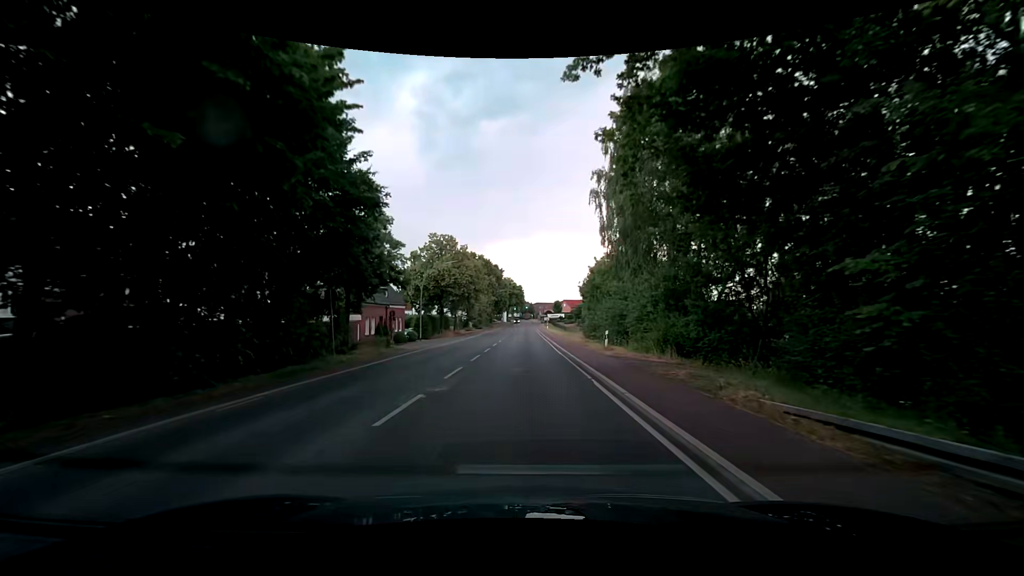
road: secondary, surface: asphalt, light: Day
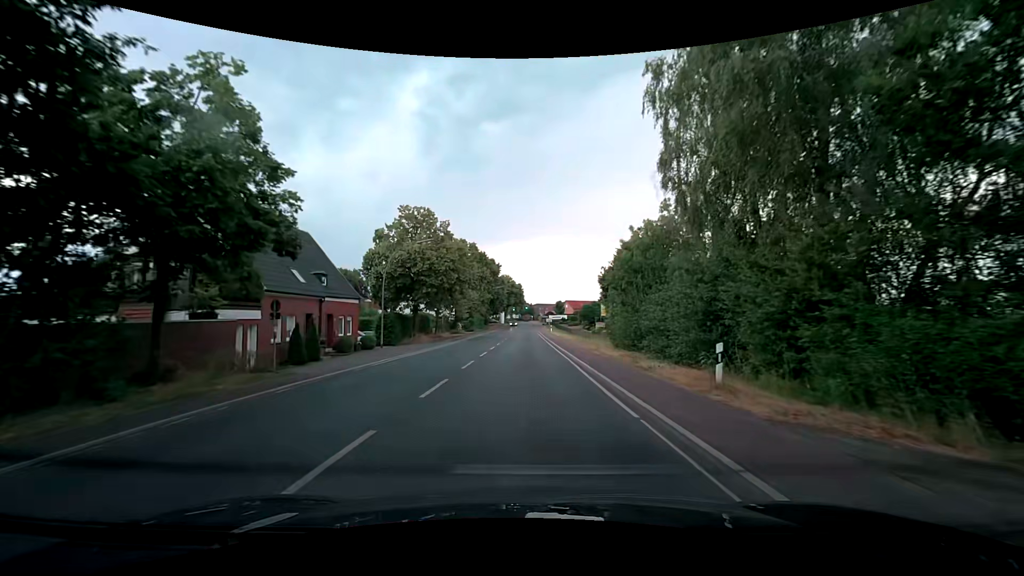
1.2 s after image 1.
(0.0, +15.2) m; 0°
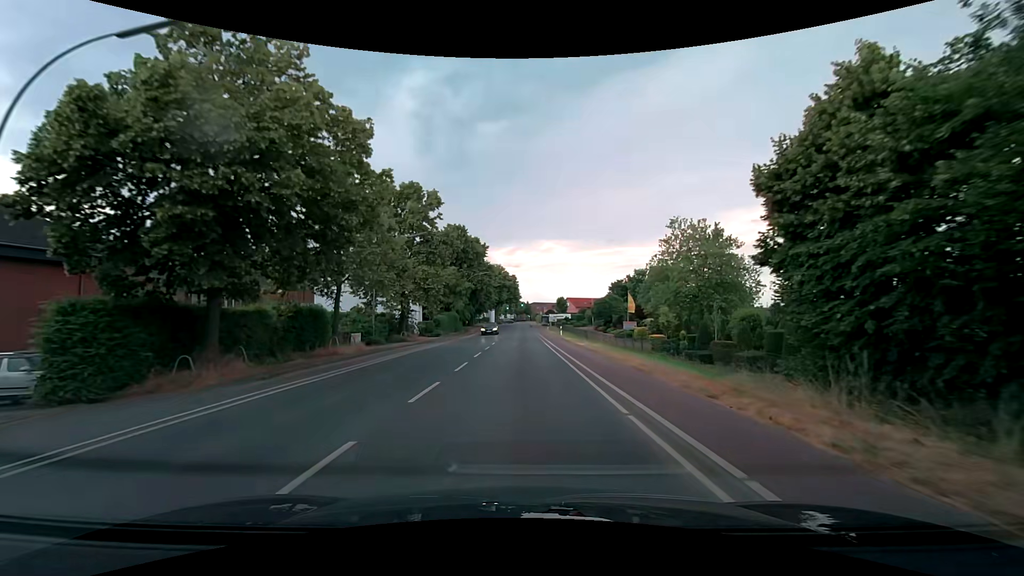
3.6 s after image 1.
(+0.5, +30.4) m; +1°
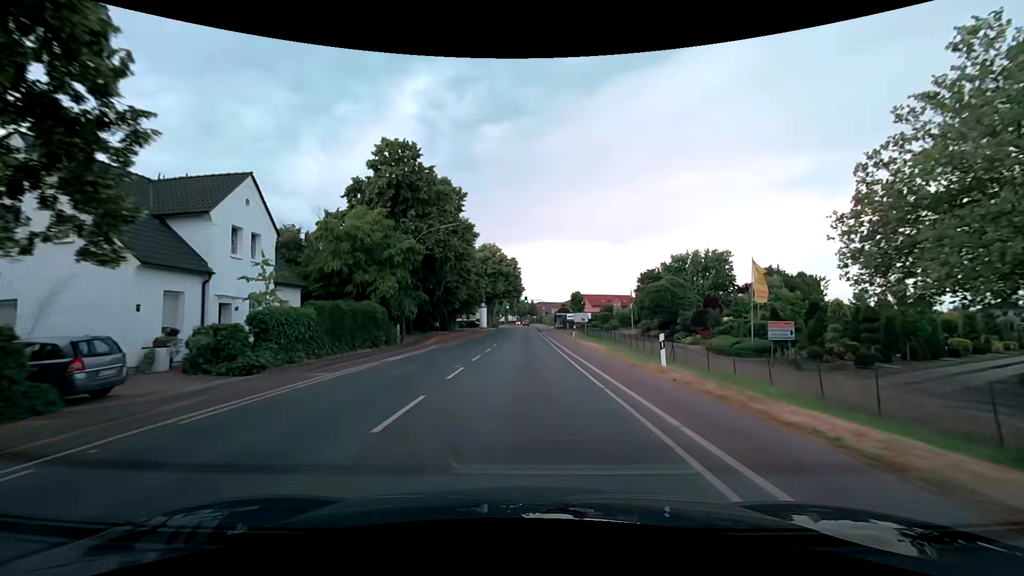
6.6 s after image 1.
(-0.2, +38.0) m; 0°
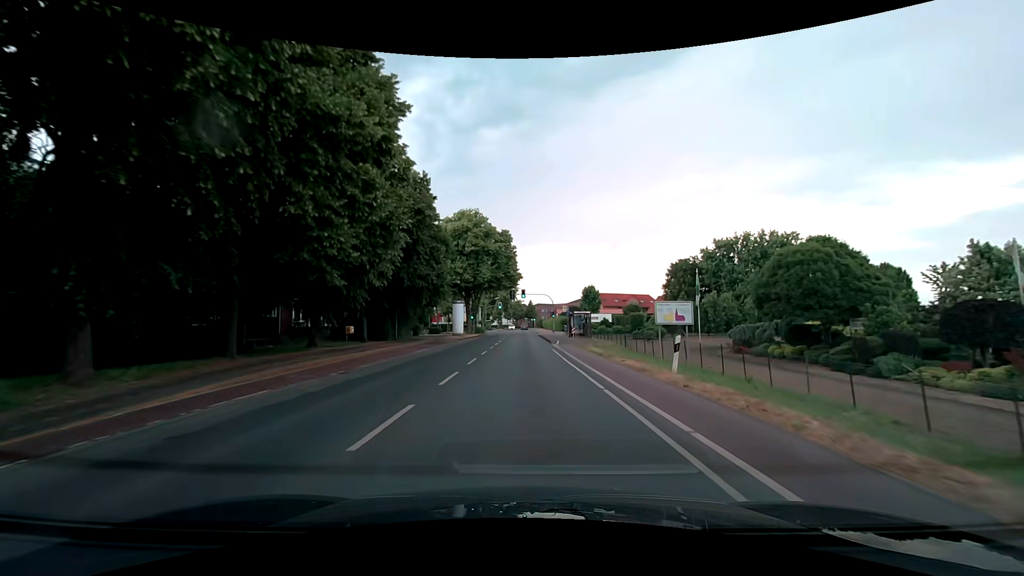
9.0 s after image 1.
(-0.1, +30.4) m; 0°
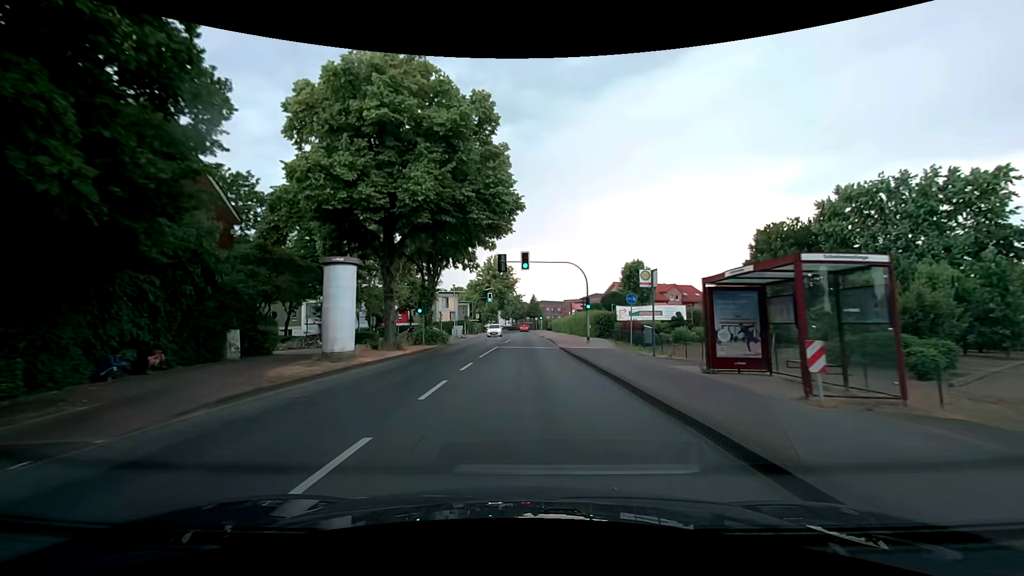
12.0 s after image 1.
(-0.1, +37.9) m; 0°
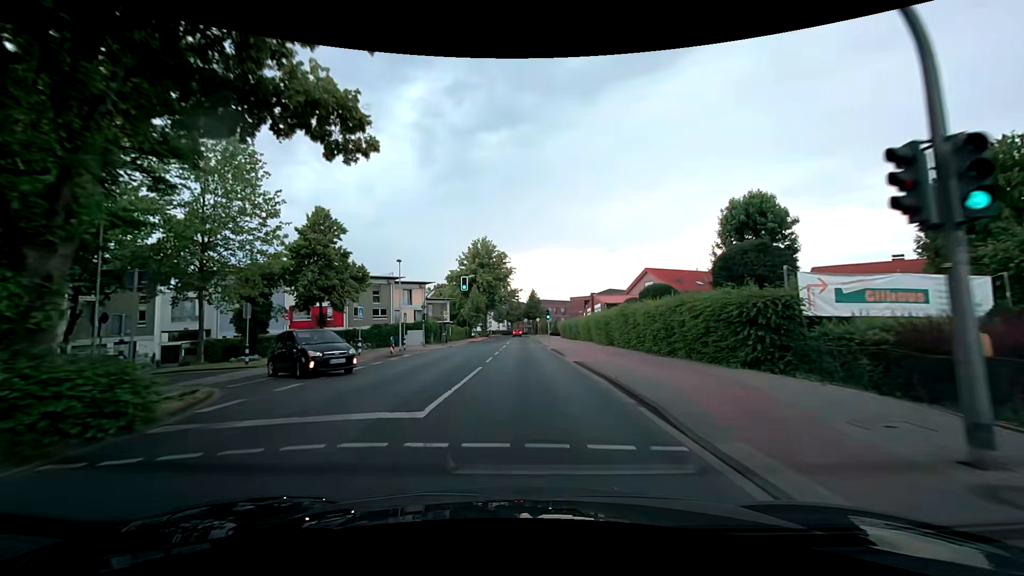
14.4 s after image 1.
(0.0, +30.4) m; 0°
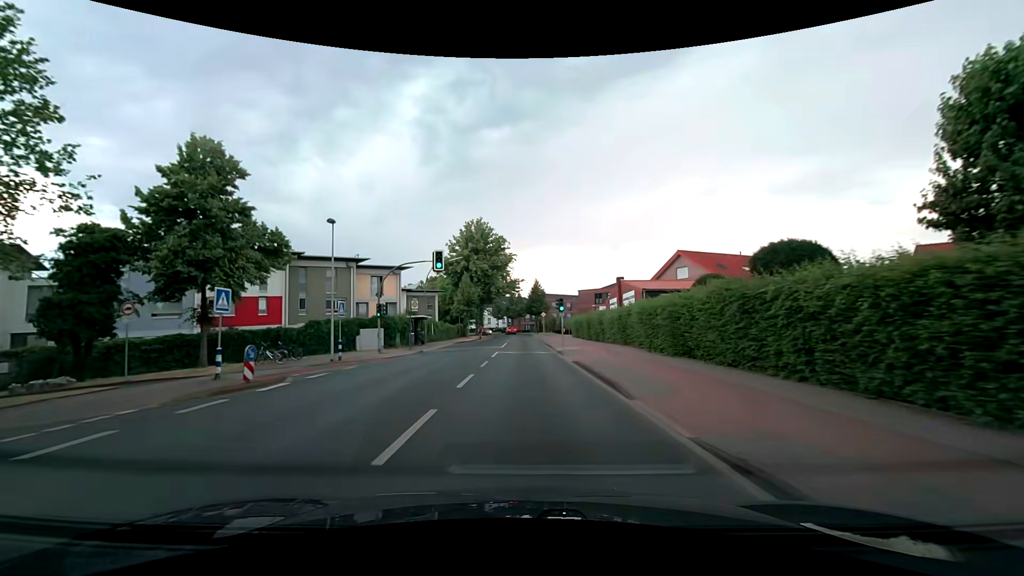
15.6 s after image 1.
(0.0, +15.2) m; 0°
(0, +10) (0, +20) (0, +30) (0, +40) (0, +50) (0, +60) (0, +70) (0, +80) (0, +90) (0, +100) m
